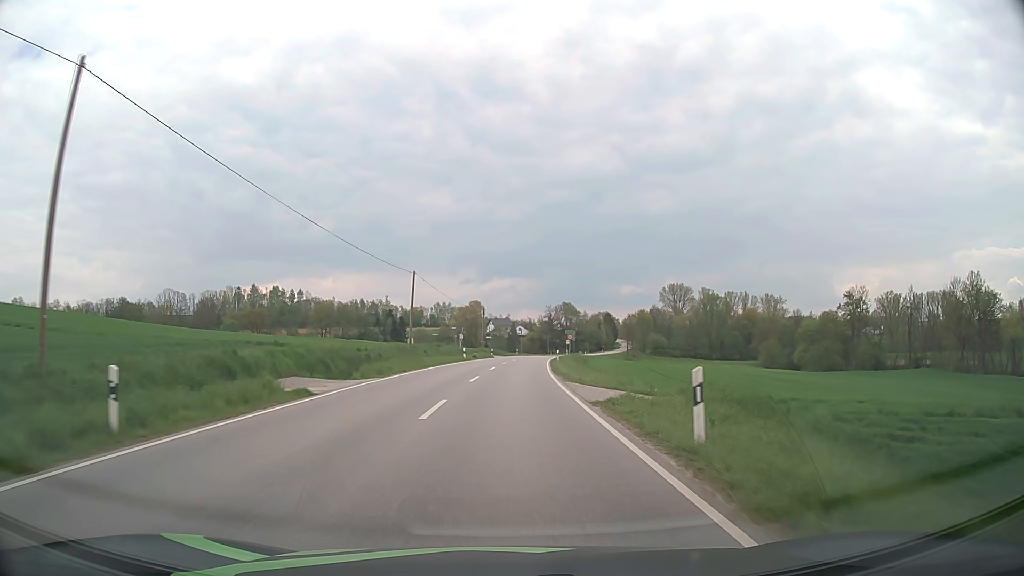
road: secondary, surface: asphalt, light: Day
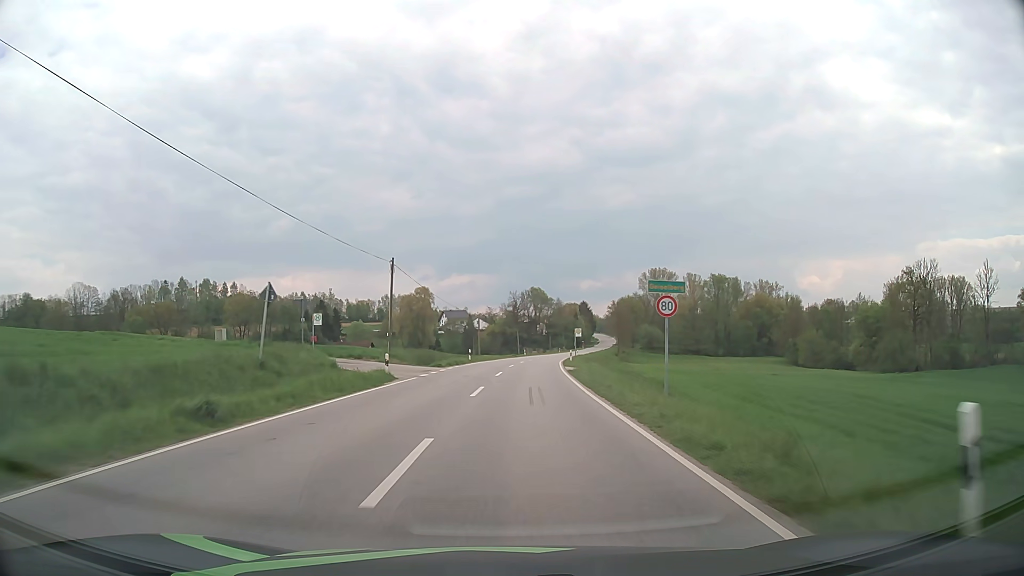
(+1.3, +54.3) m; +3°
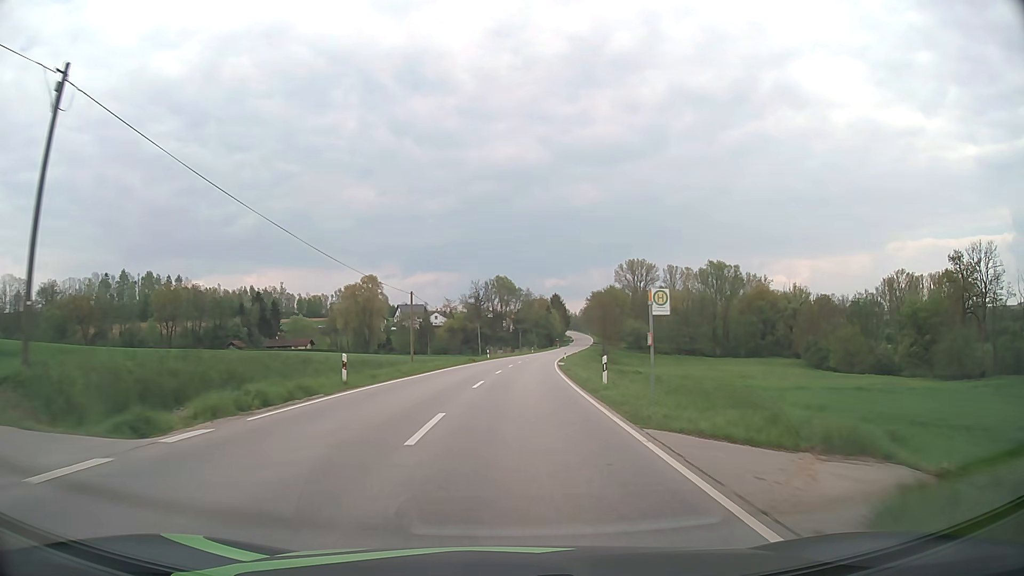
(+0.9, +32.8) m; +3°
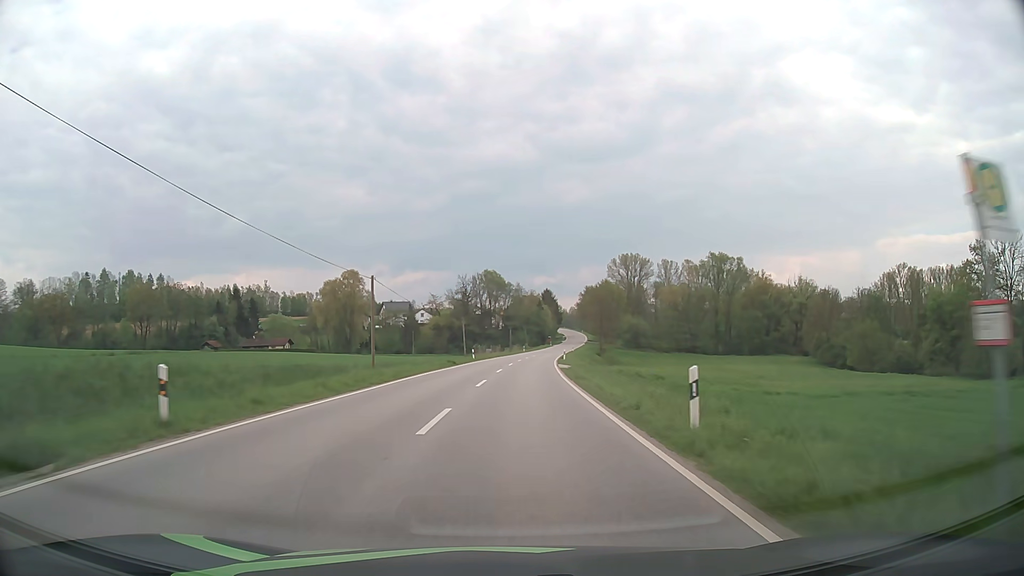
(+0.1, +10.9) m; +1°
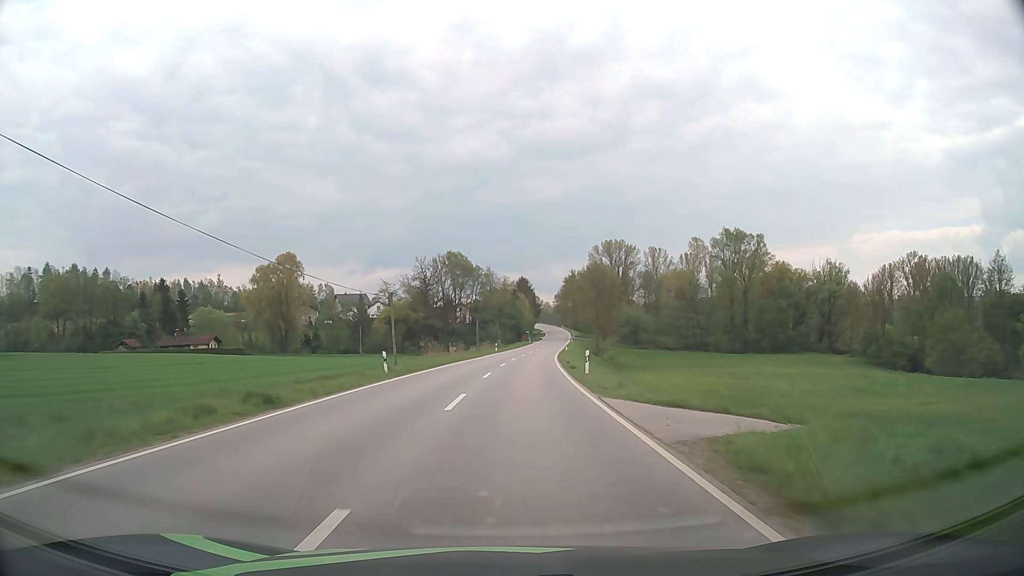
(+0.7, +32.7) m; +2°
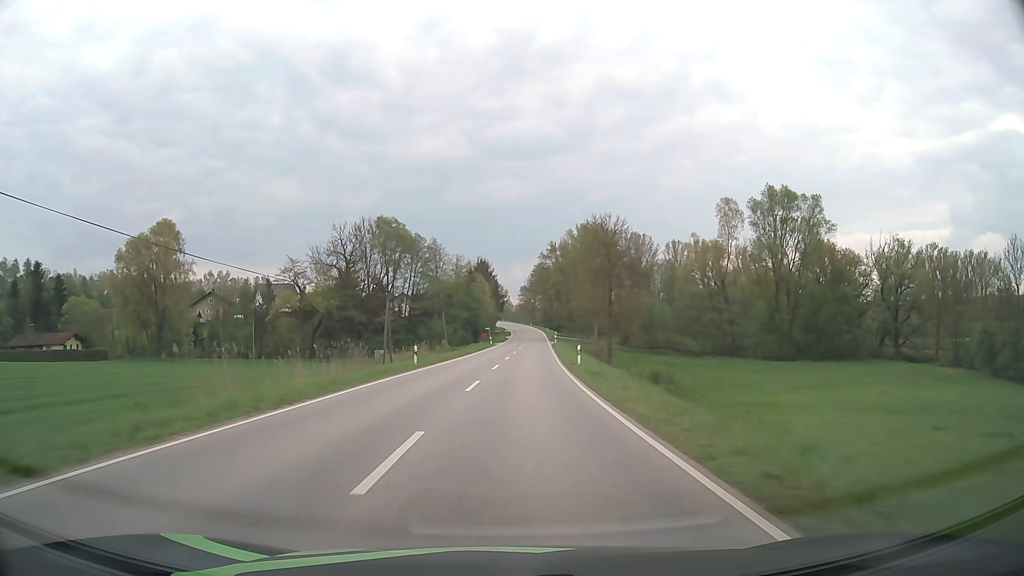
(+1.2, +43.4) m; +3°
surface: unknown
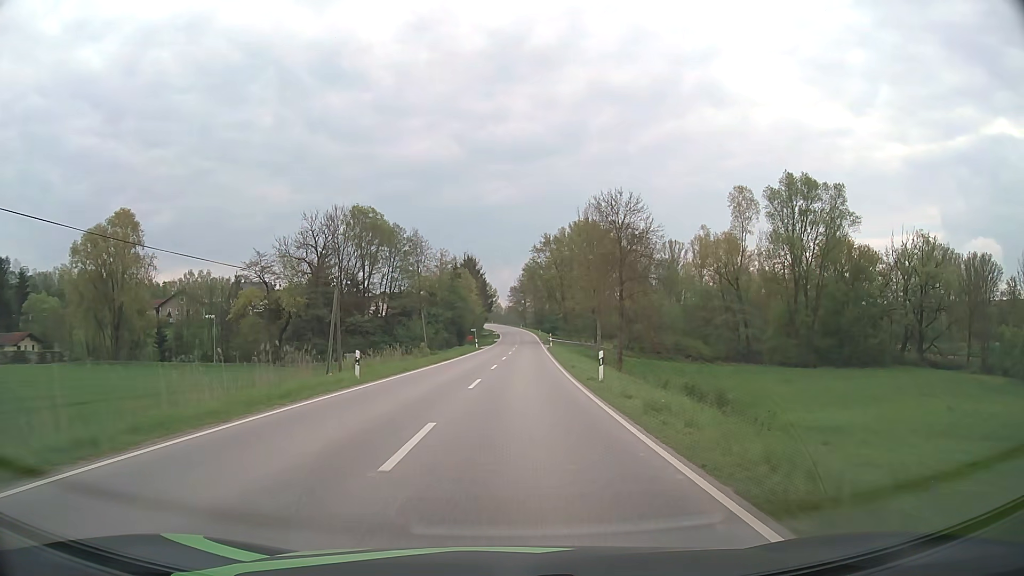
(+0.1, +10.9) m; +1°
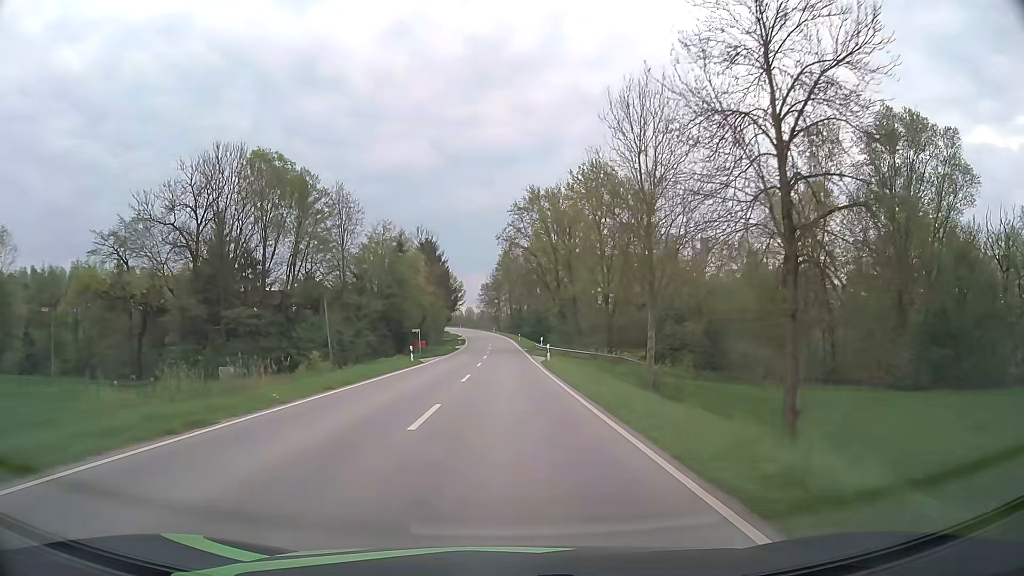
(+0.8, +32.7) m; +2°
(0, +10) (0, +20) (0, +30) (0, +40) (0, +50) (0, +60) (-1, +70) (-1, +80) (-1, +90) (-1, +100) m
